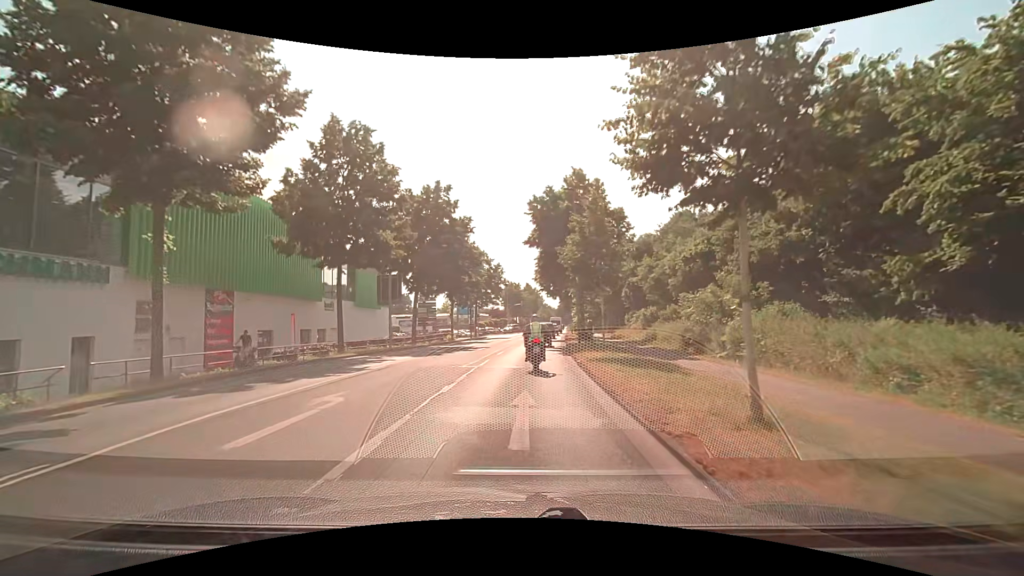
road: secondary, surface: asphalt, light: Day
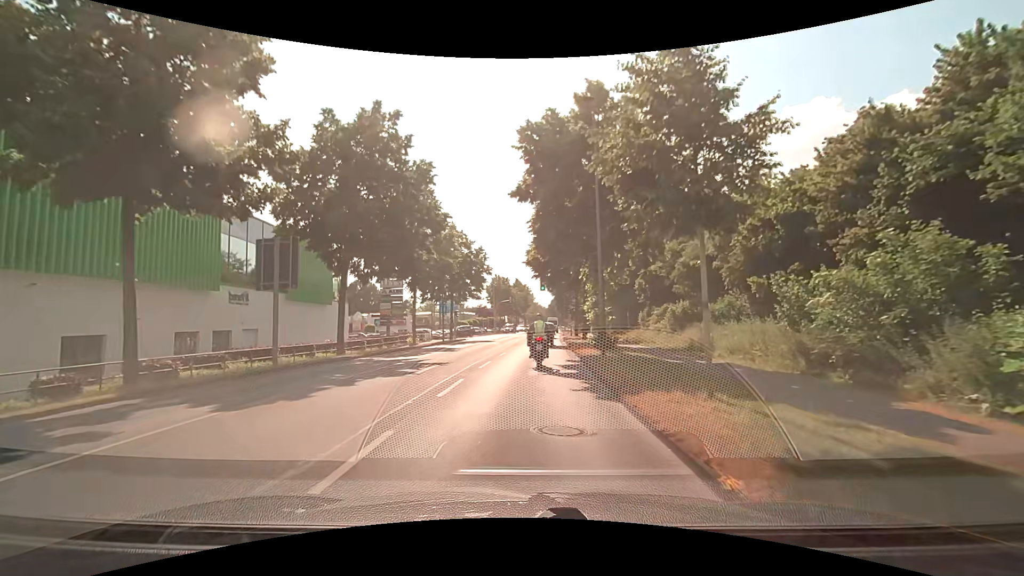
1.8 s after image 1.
(0.0, +13.3) m; +1°
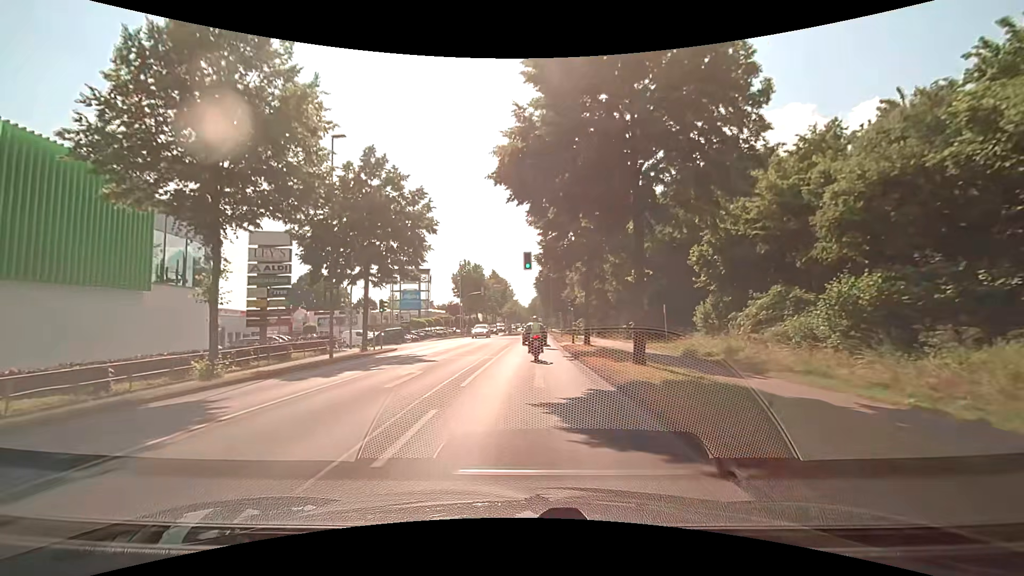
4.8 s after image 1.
(+0.1, +22.5) m; +3°
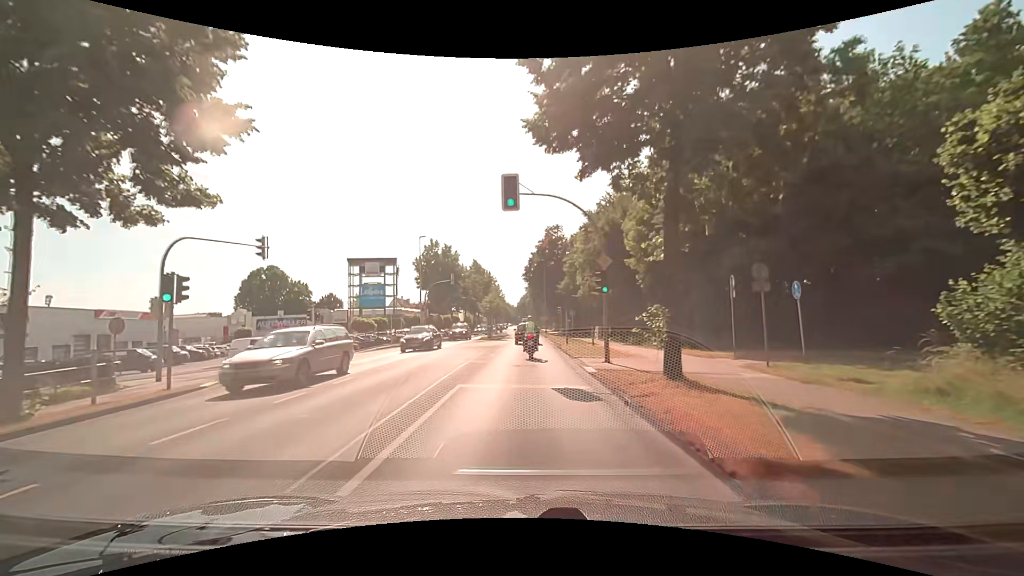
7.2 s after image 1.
(-0.1, +19.2) m; +1°
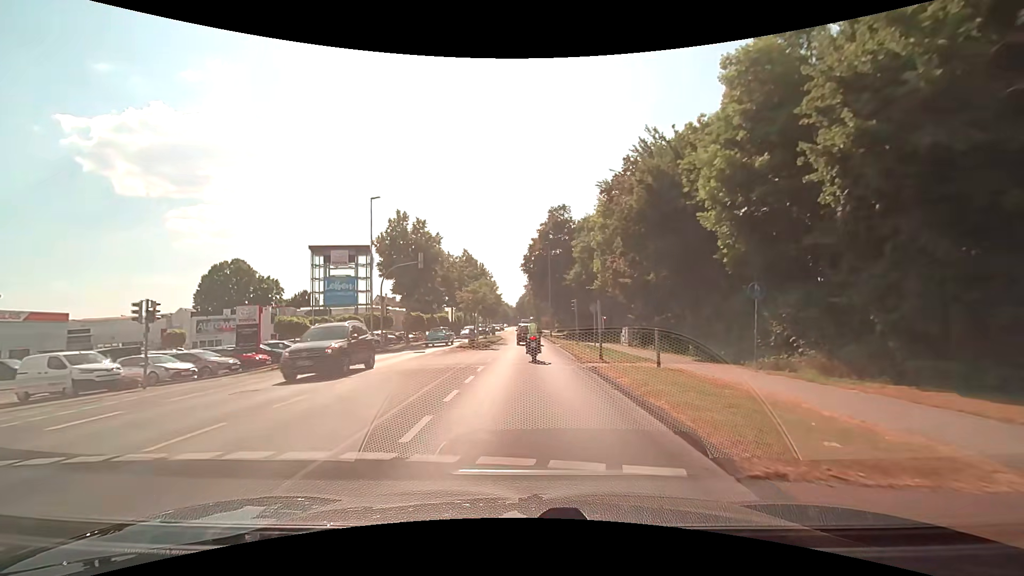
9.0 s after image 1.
(-0.2, +15.3) m; -1°
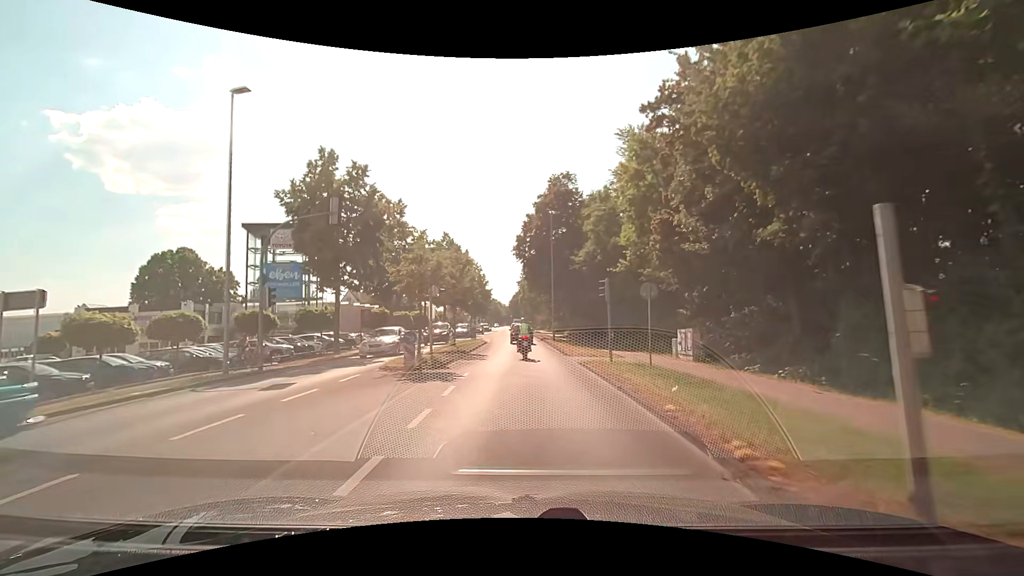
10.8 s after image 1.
(+0.2, +15.4) m; +1°
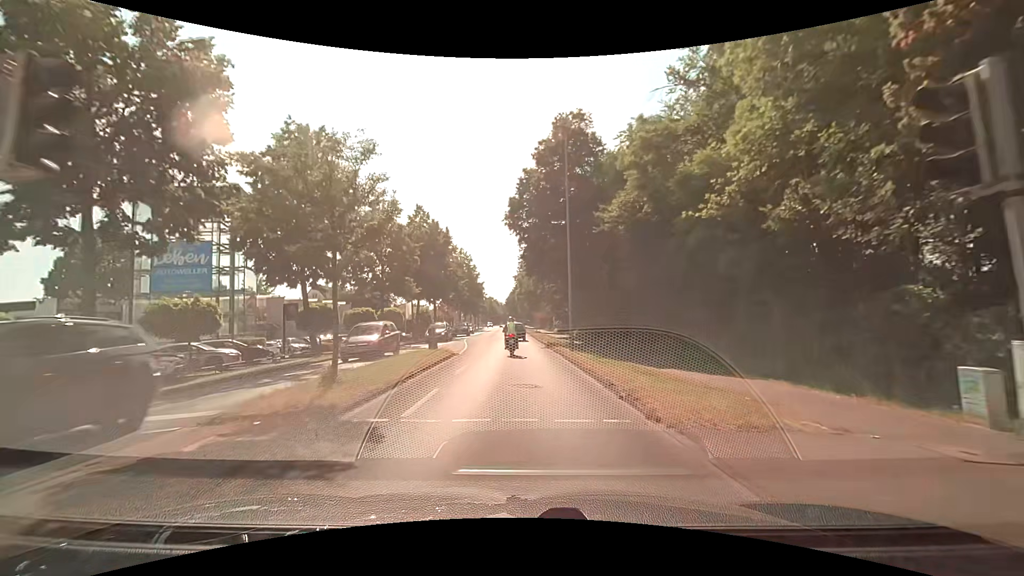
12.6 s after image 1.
(0.0, +16.3) m; 0°
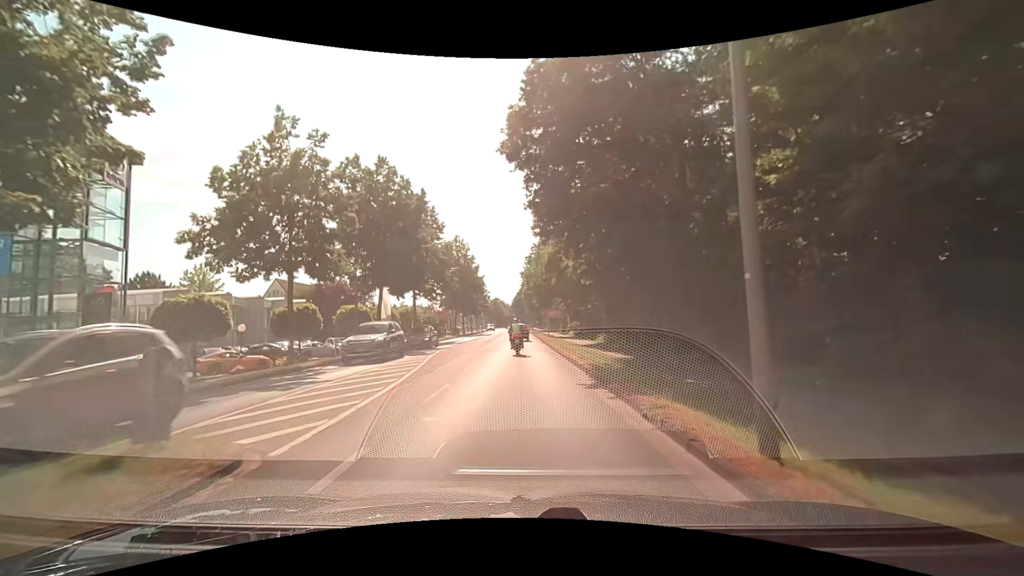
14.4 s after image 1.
(-0.2, +17.2) m; -1°
